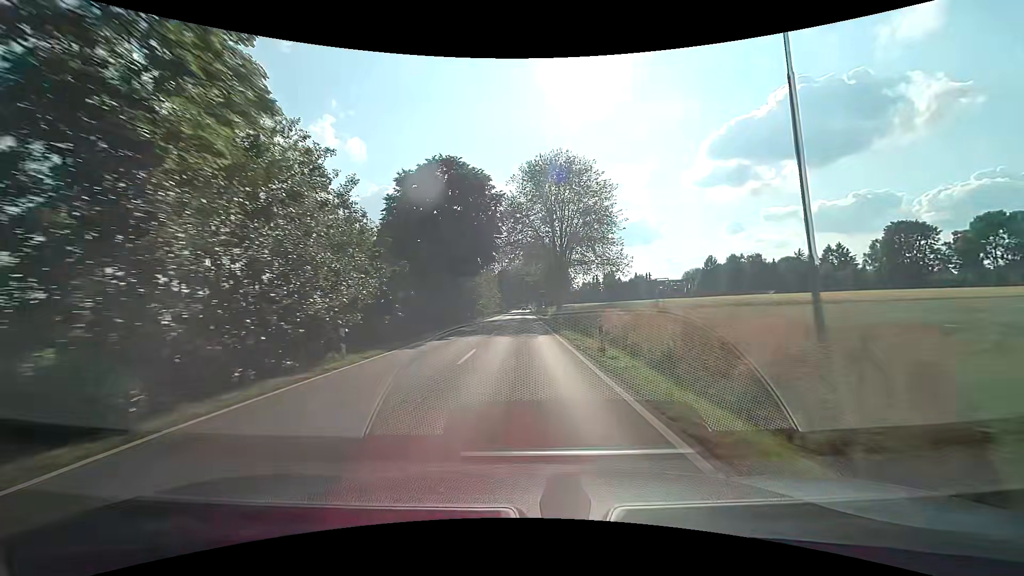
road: tertiary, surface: asphalt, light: Day
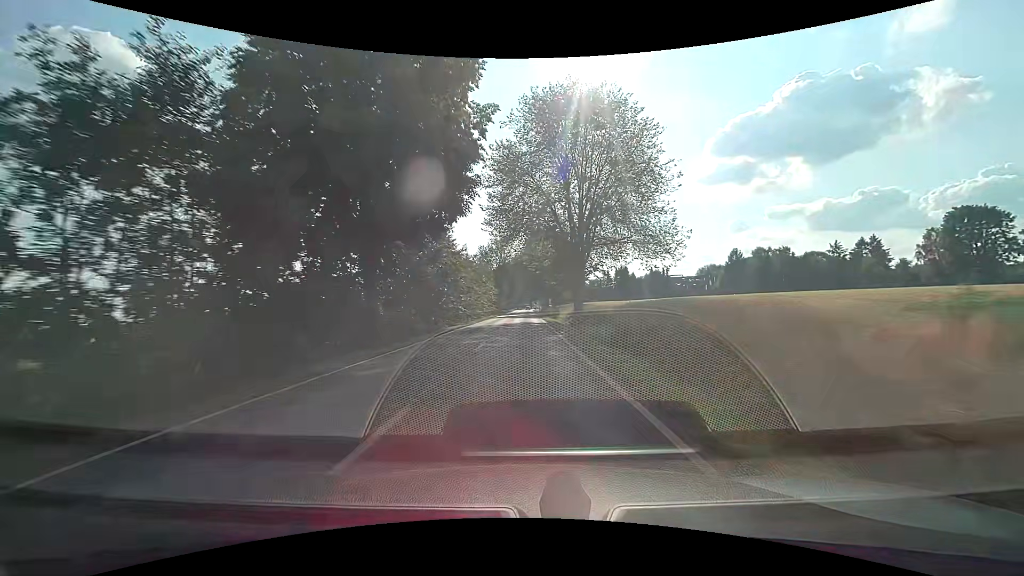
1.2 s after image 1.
(0.0, +21.3) m; 0°
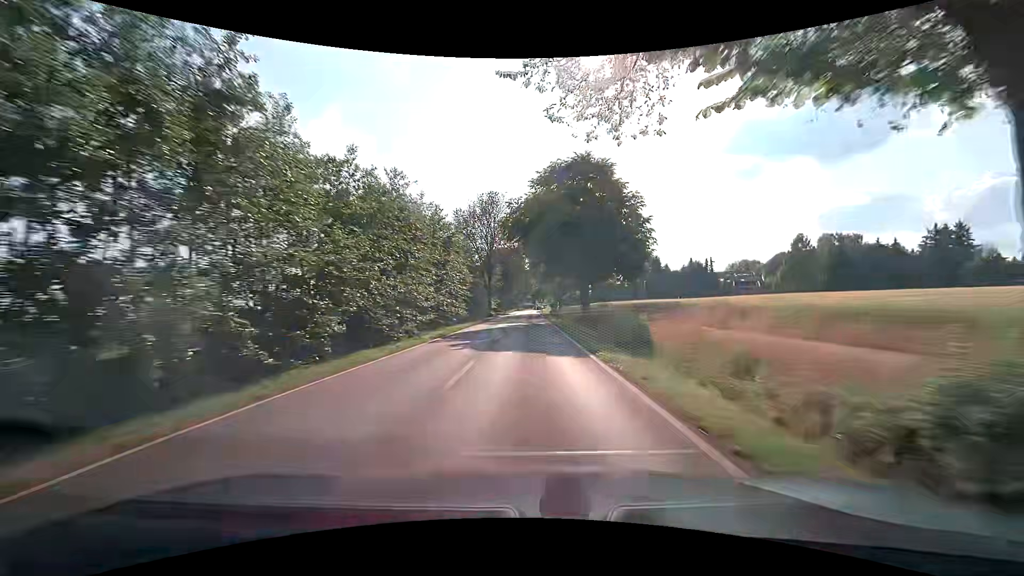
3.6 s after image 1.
(-0.1, +42.8) m; -1°
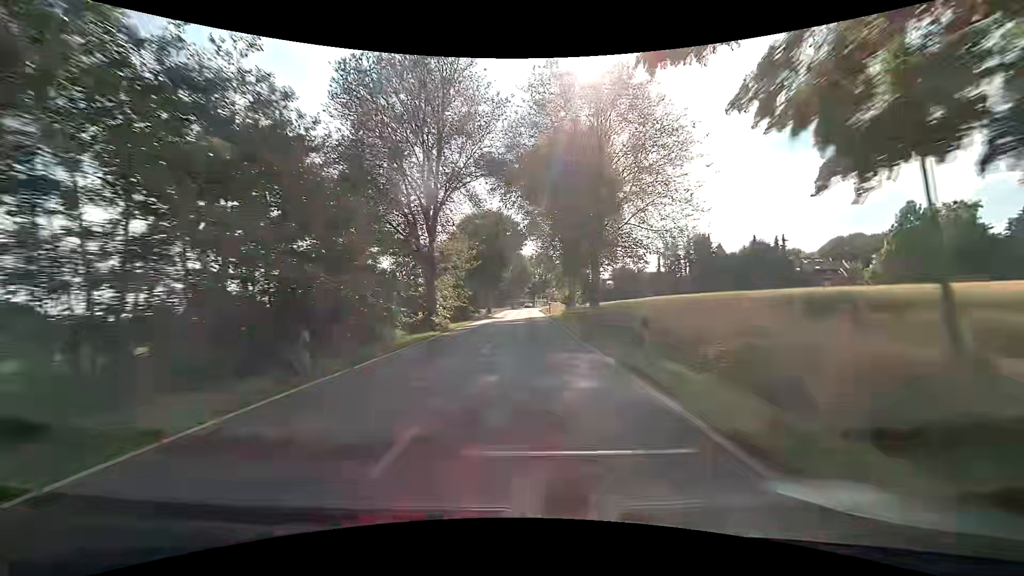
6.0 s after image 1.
(+0.4, +42.6) m; +1°
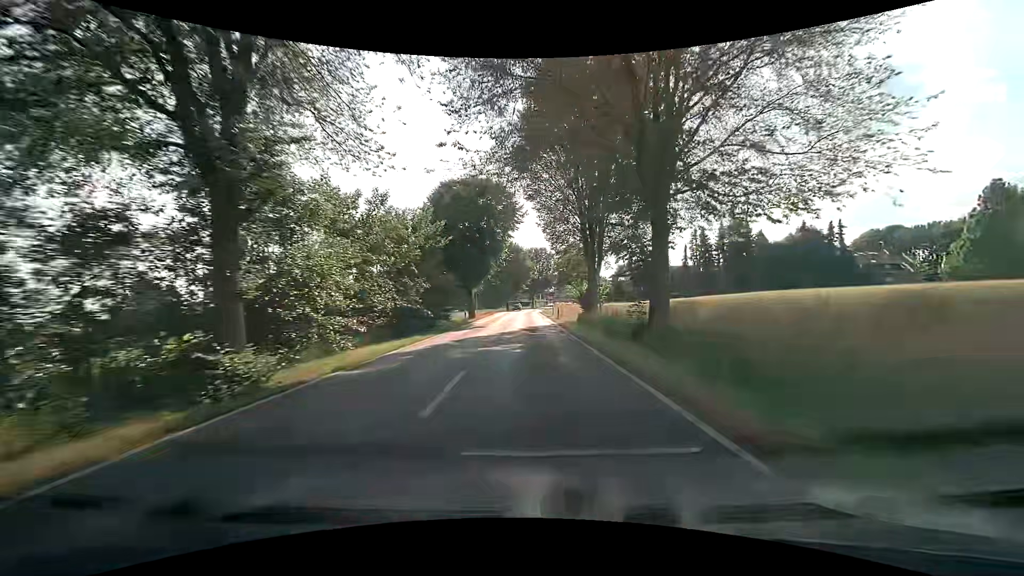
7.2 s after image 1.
(+0.1, +19.4) m; 0°
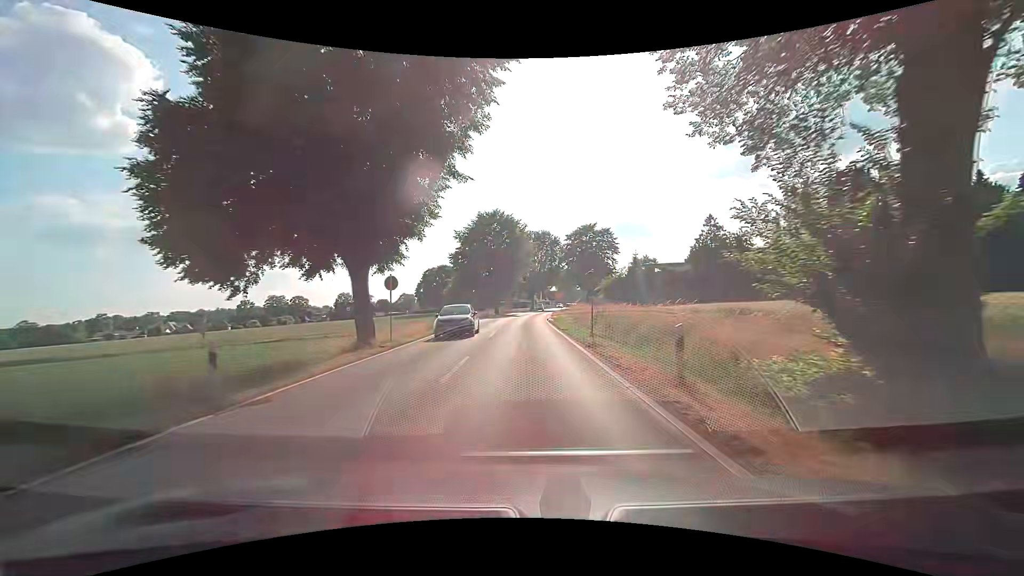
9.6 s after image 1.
(+0.1, +33.1) m; 0°
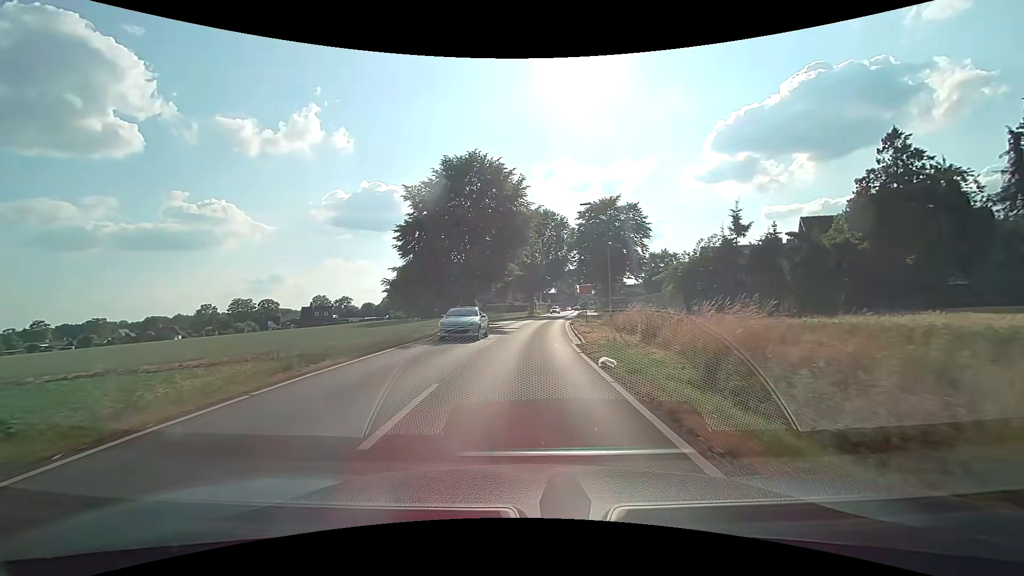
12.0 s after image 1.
(0.0, +28.0) m; 0°
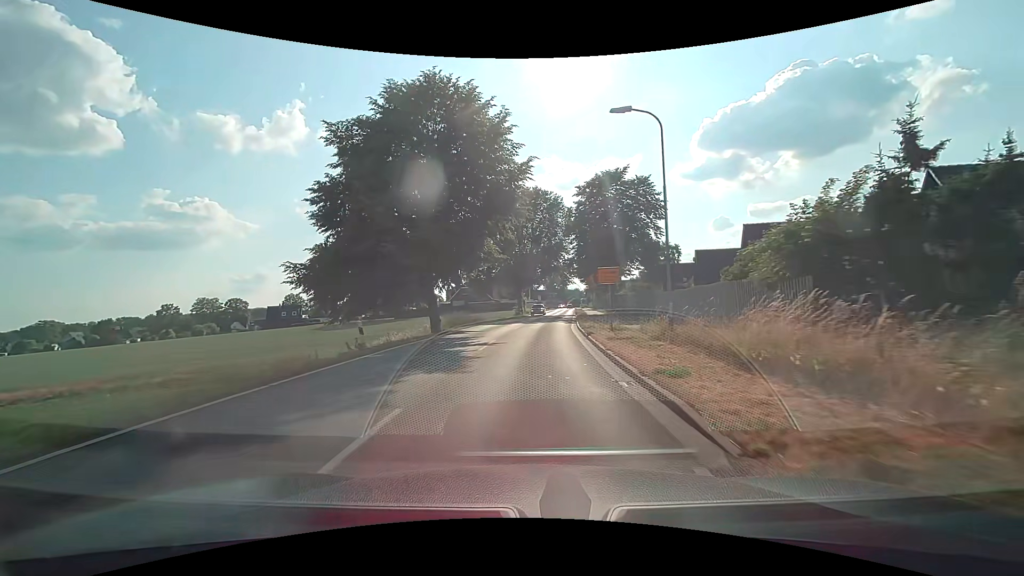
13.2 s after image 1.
(+0.1, +14.3) m; +1°
(0, +10) (+1, +20) (+1, +30) (+2, +40) (+3, +50) (+4, +60) (+5, +70) (+6, +80) (+7, +90) (+8, +100) m
